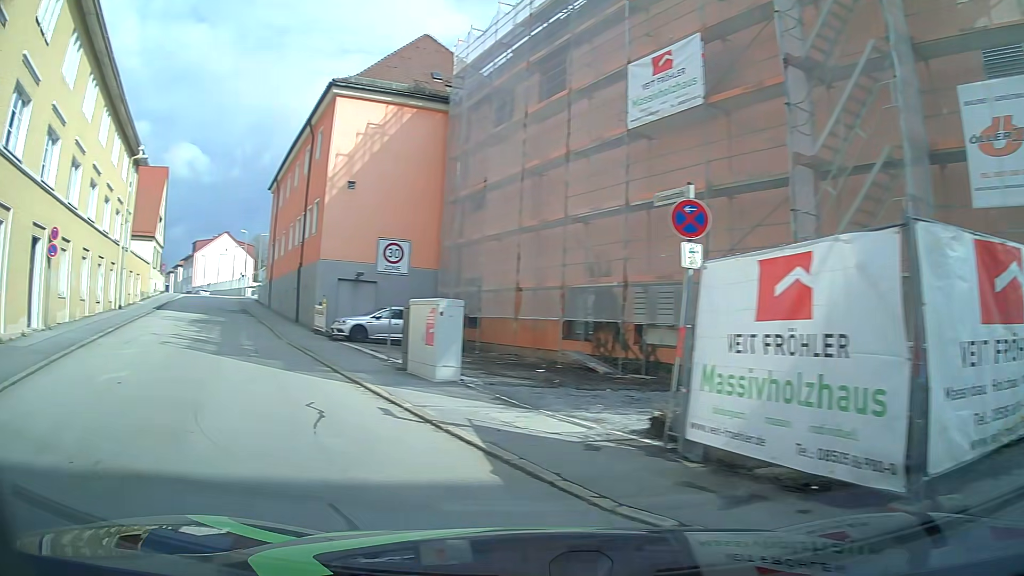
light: Day
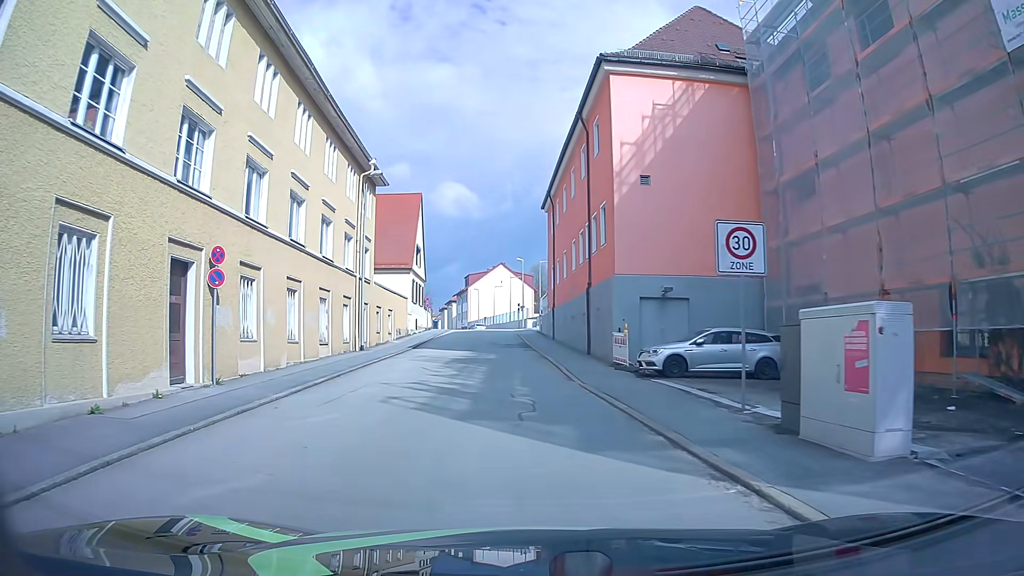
(-1.2, +6.2) m; -22°
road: residential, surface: asphalt
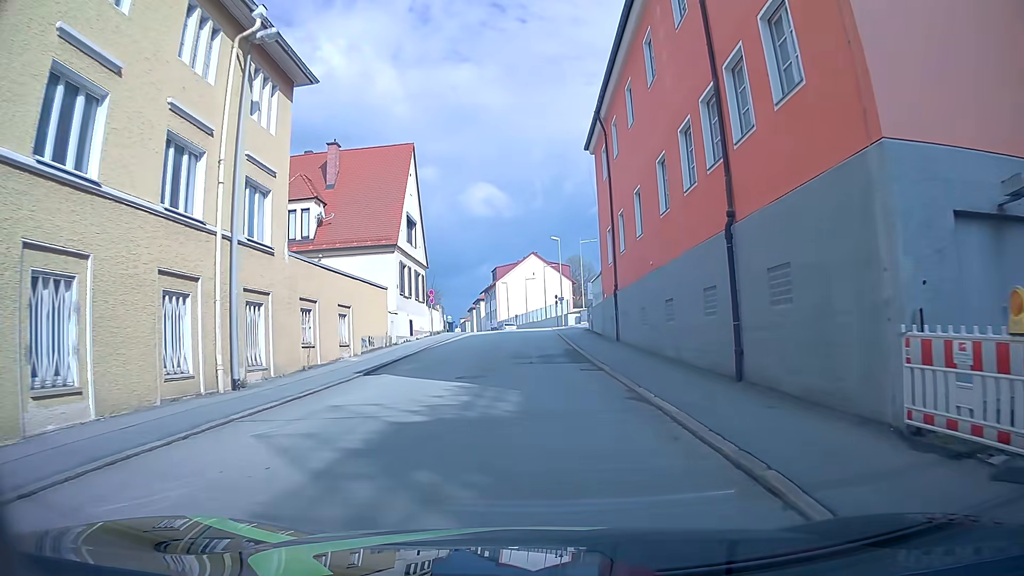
(-0.3, +16.9) m; -2°
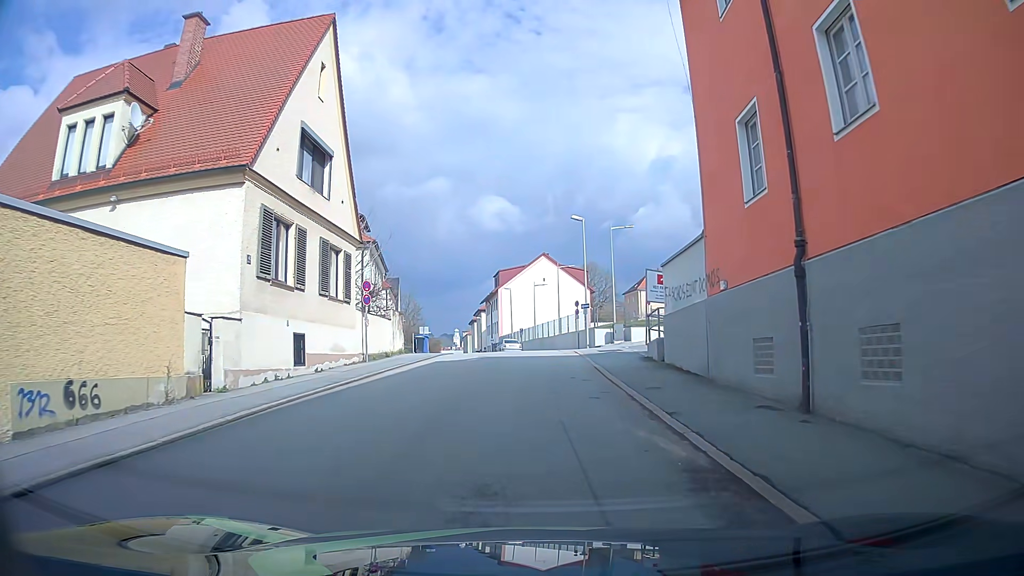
(-0.3, +19.1) m; -2°
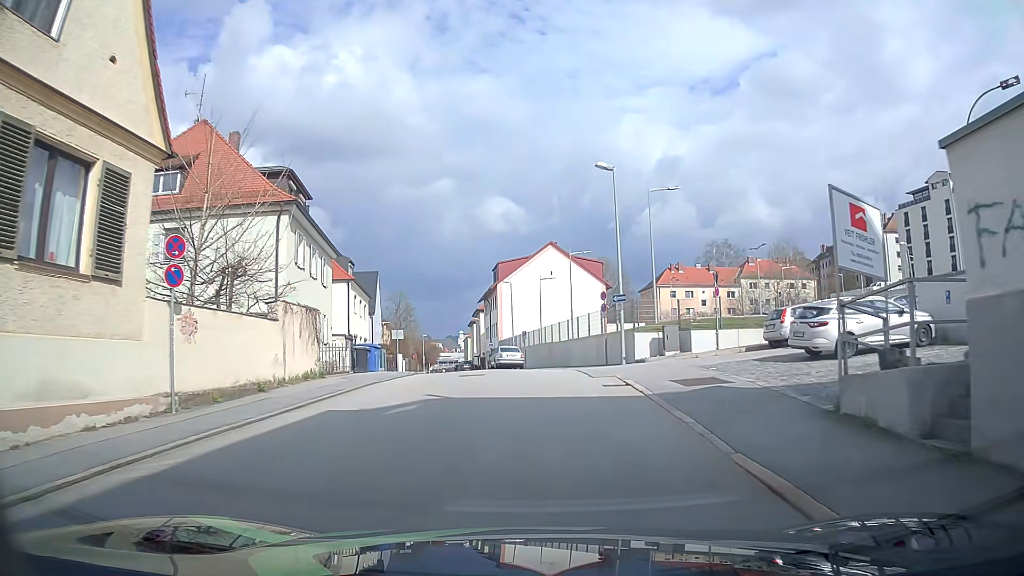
(+0.2, +14.2) m; +1°
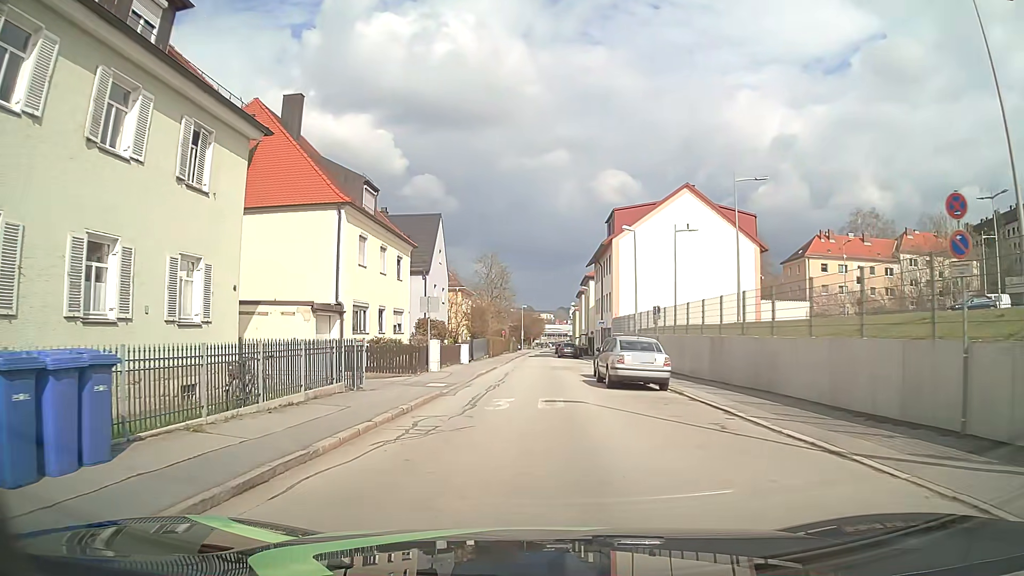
(-0.9, +21.6) m; -9°
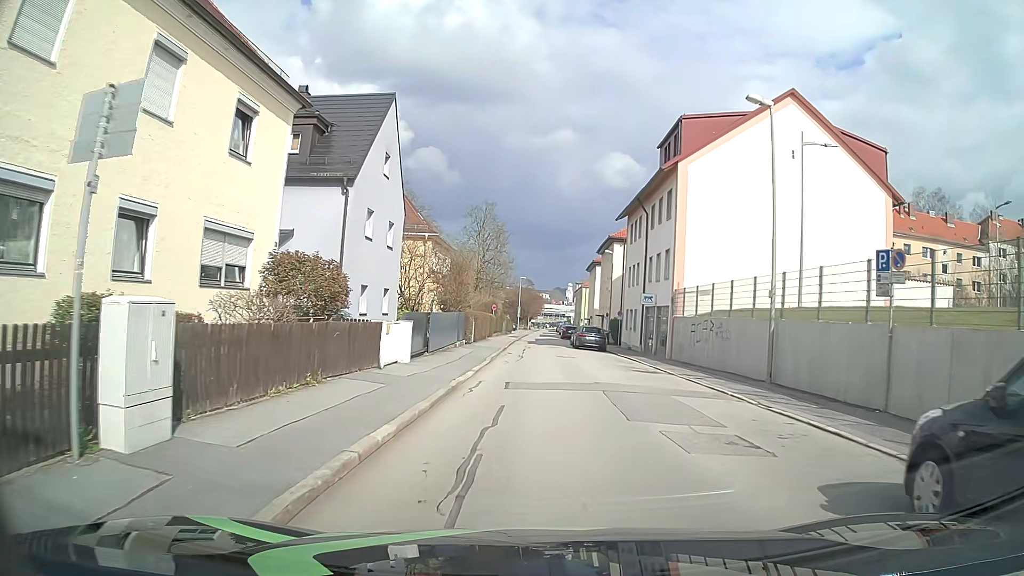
(-0.7, +21.7) m; +1°
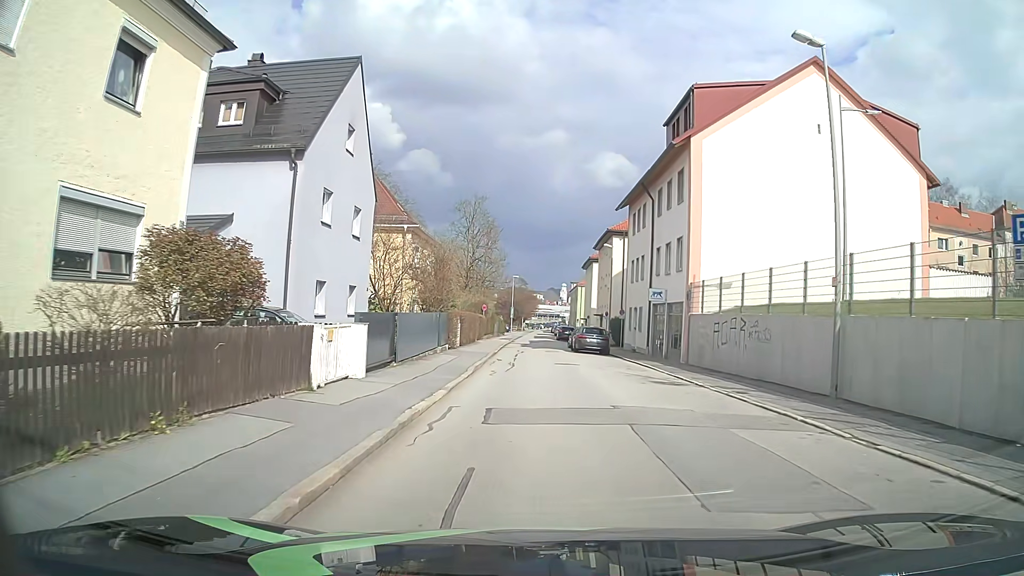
(0.0, +4.6) m; +1°
